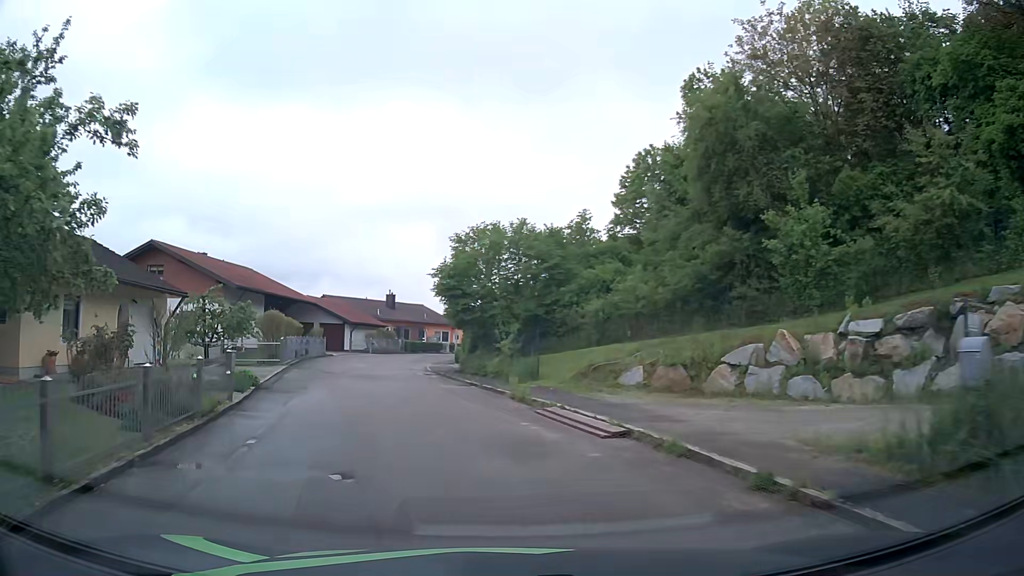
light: Day
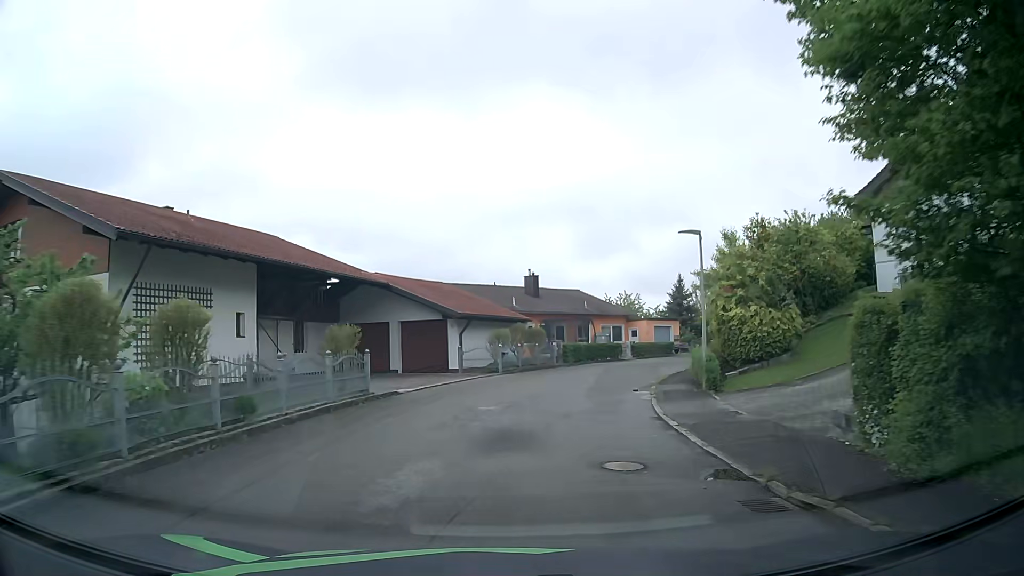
(-4.2, +25.4) m; -11°
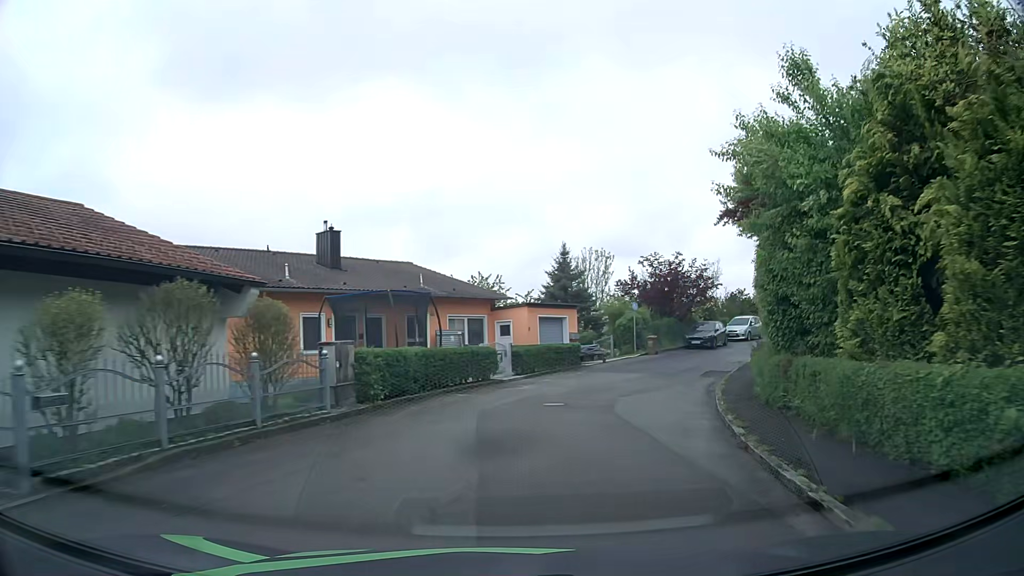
(+1.9, +21.3) m; +12°
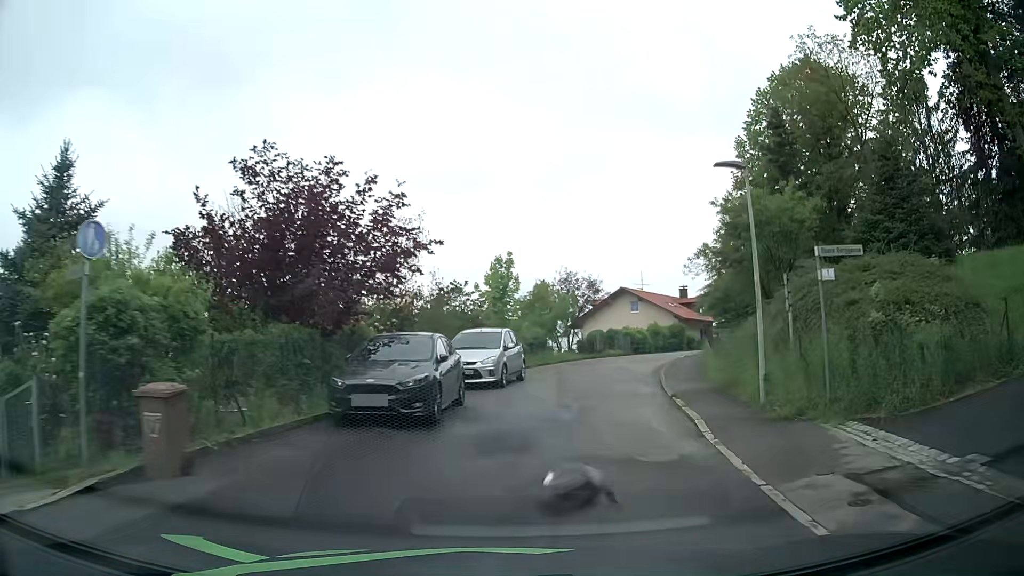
(+6.7, +26.1) m; +28°
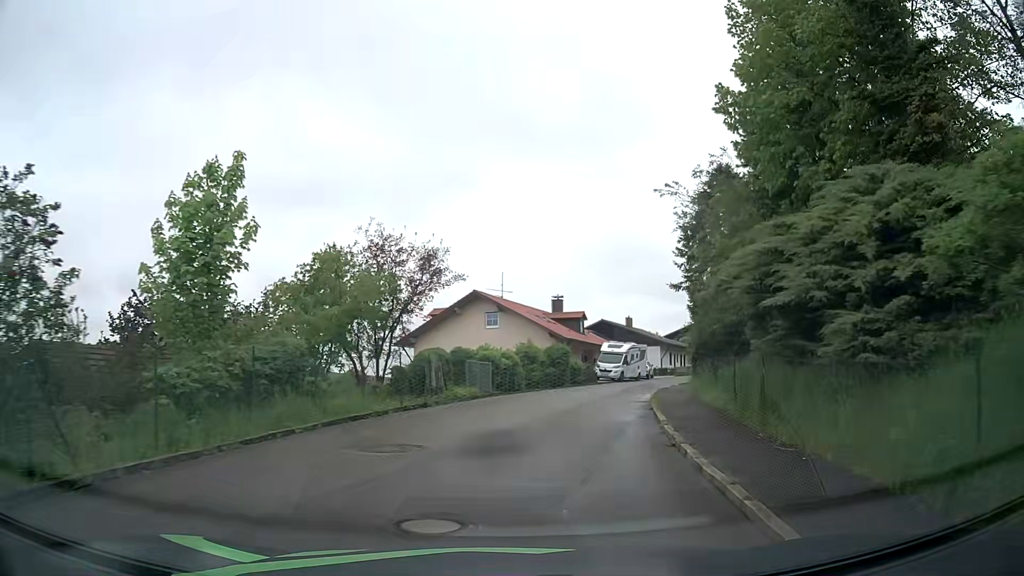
(+2.8, +20.0) m; +14°
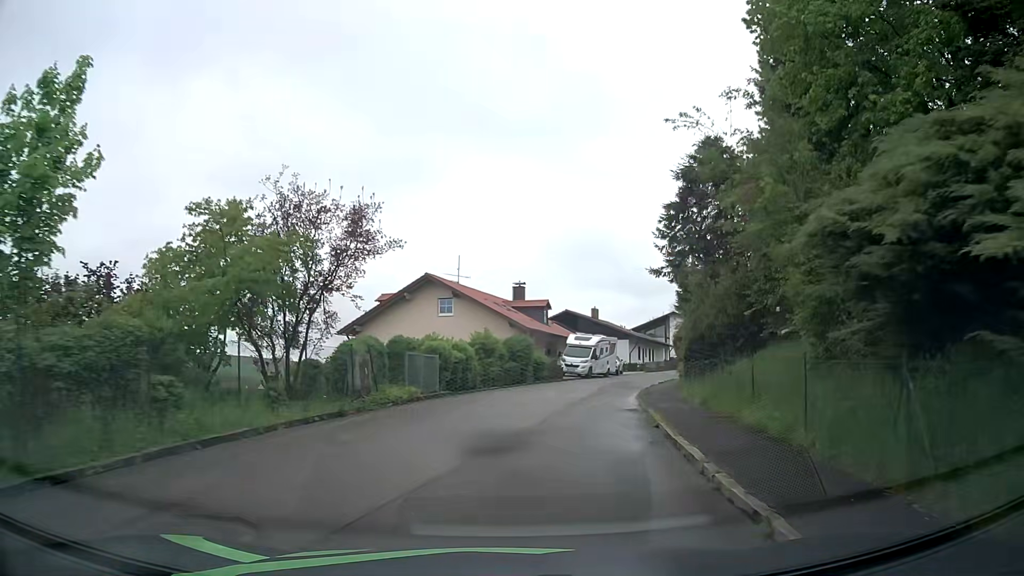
(+0.1, +5.2) m; +4°
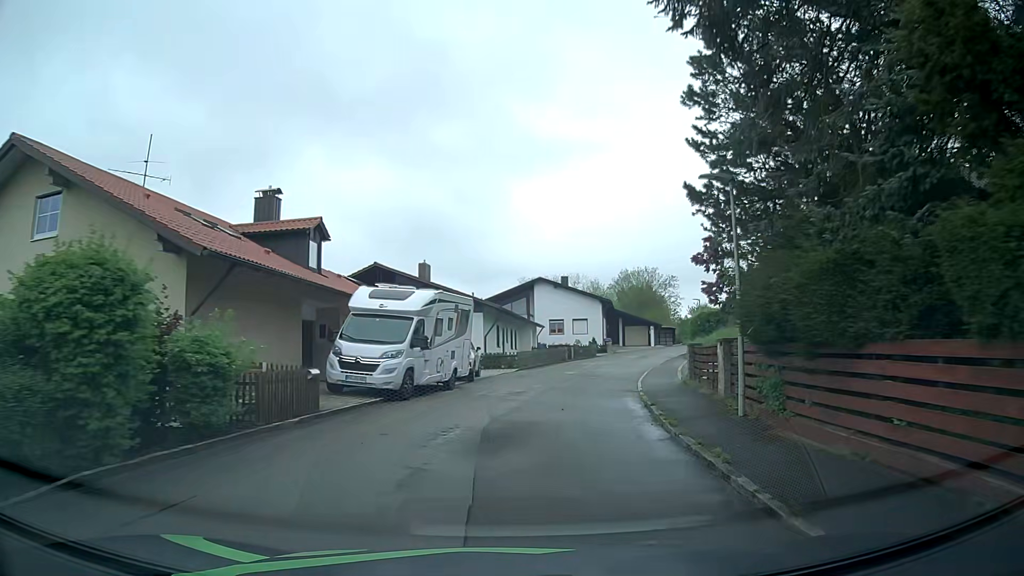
(+3.2, +27.7) m; +14°
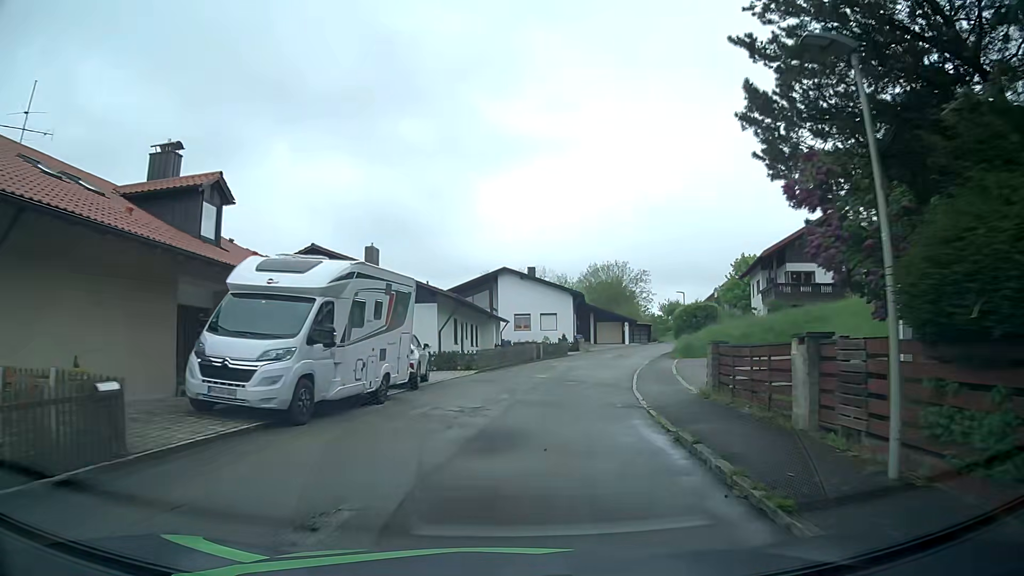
(+0.2, +5.9) m; +3°
(0, +10) (+2, +20) (+4, +30) (+6, +39) (+9, +49) (+13, +58) (+18, +67) (+23, +75) (+30, +82) (+39, +88) m
